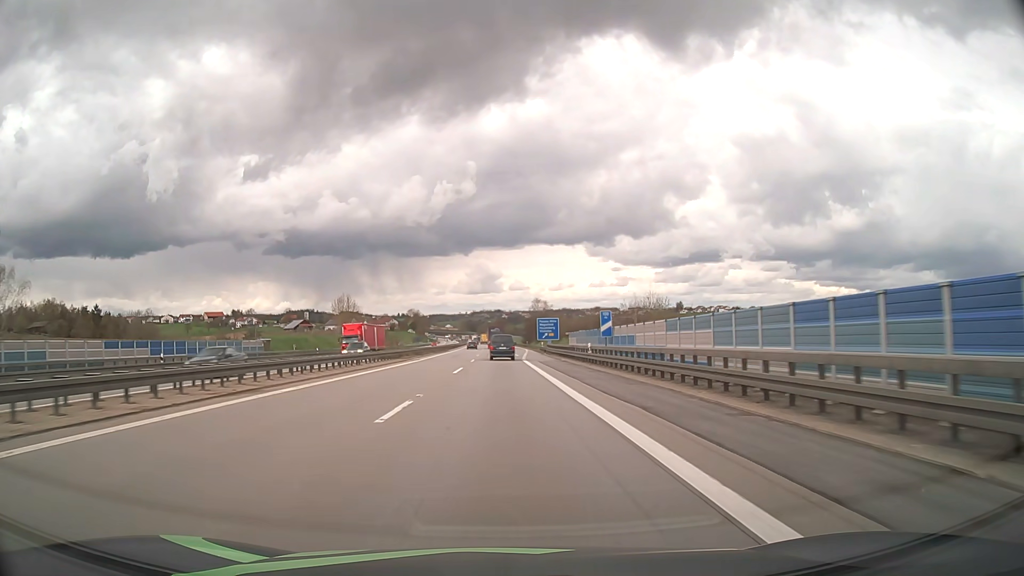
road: motorway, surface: asphalt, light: Day
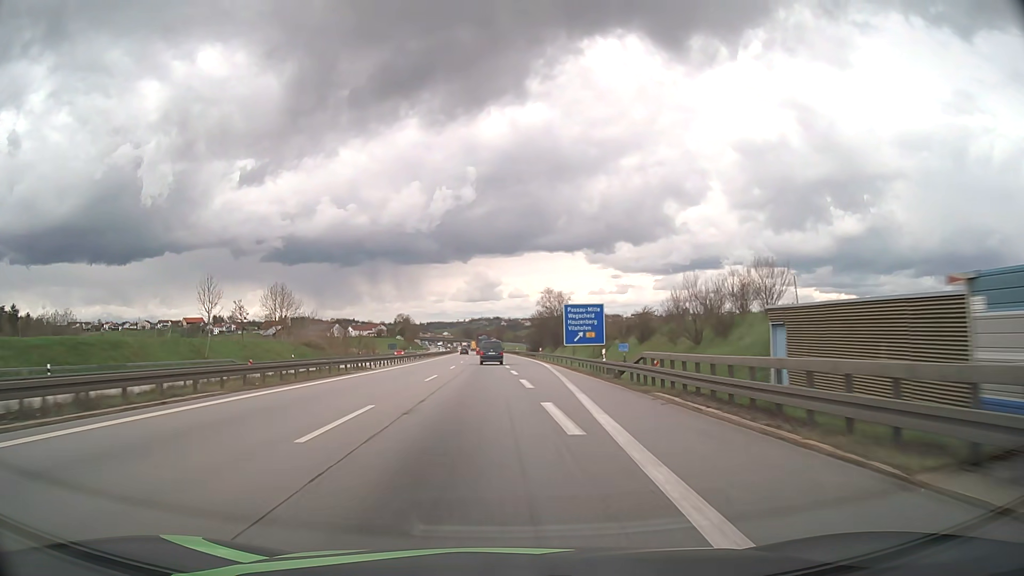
(0.0, +55.8) m; 0°
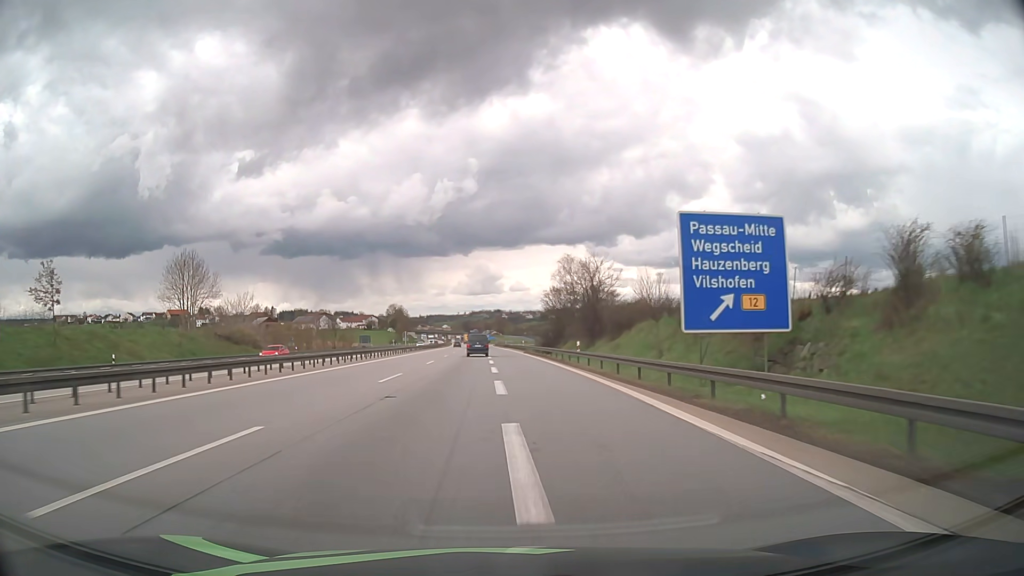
(0.0, +41.1) m; 0°
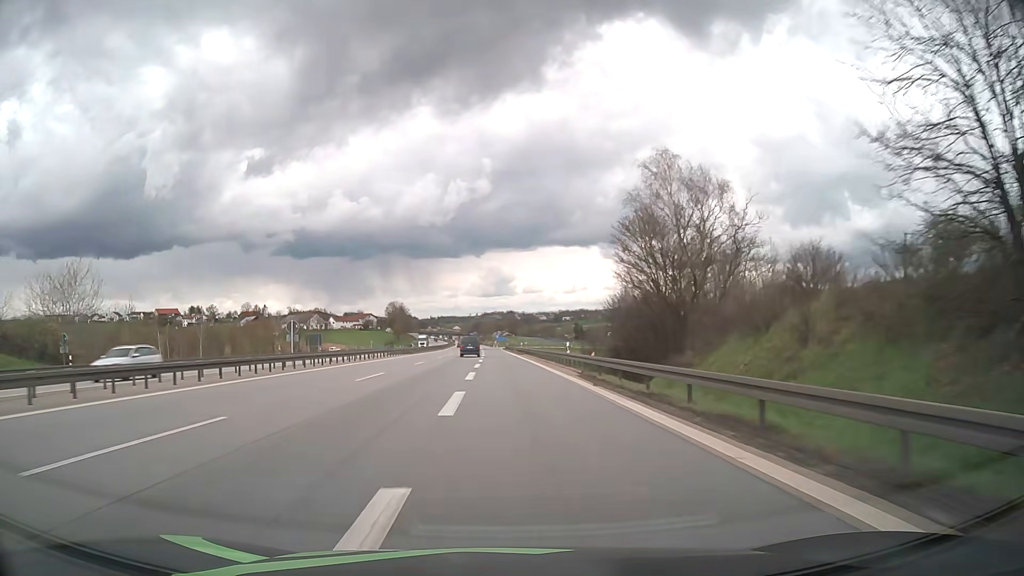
(-0.4, +52.9) m; -1°
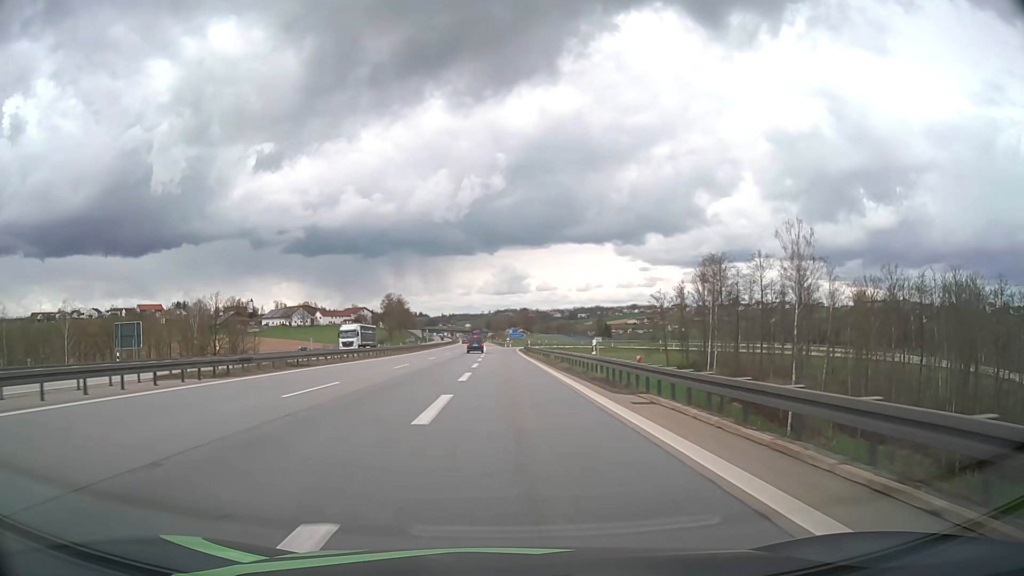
(-0.7, +61.4) m; -1°
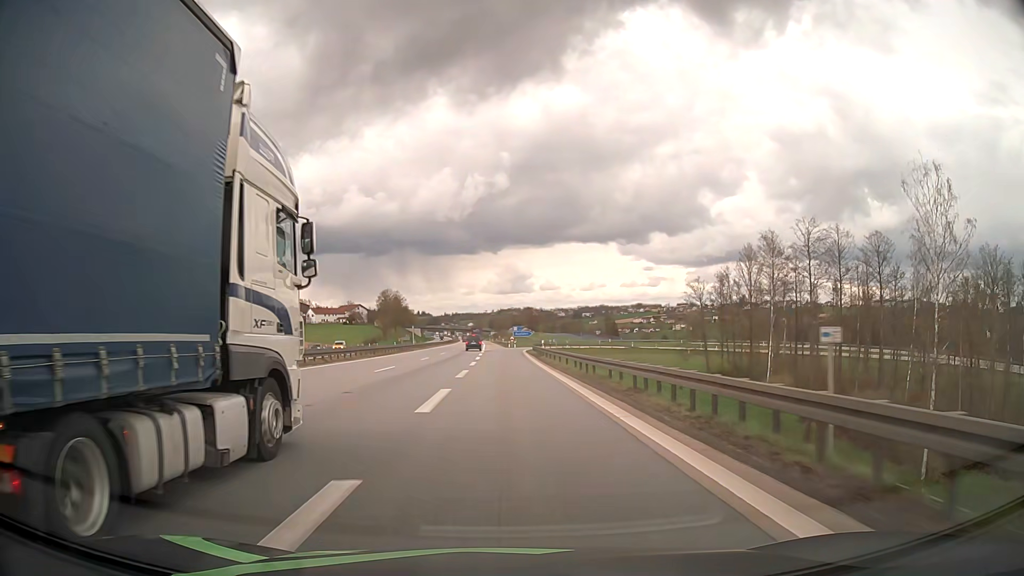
(-0.1, +22.3) m; -1°
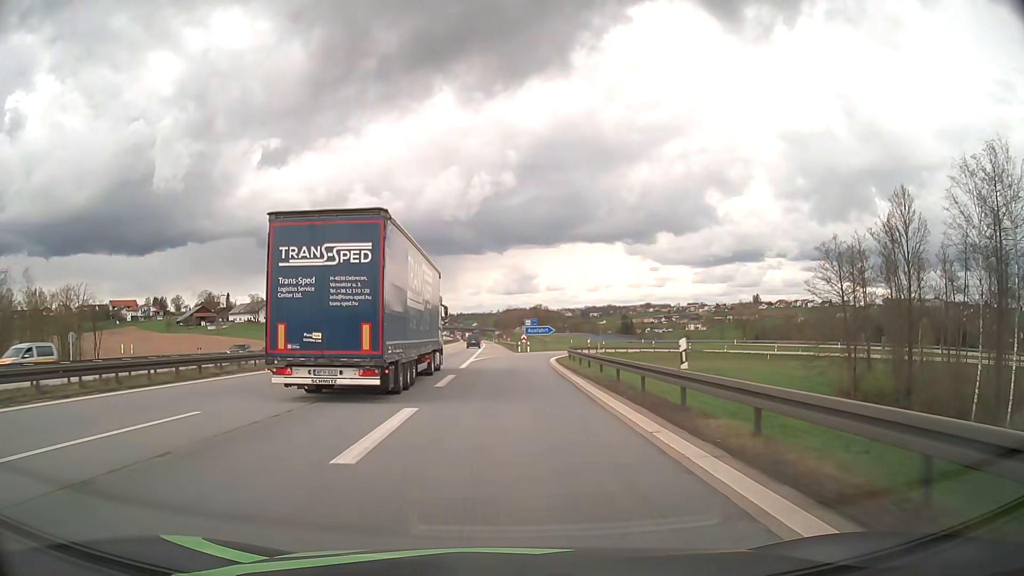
(-0.1, +41.3) m; 0°
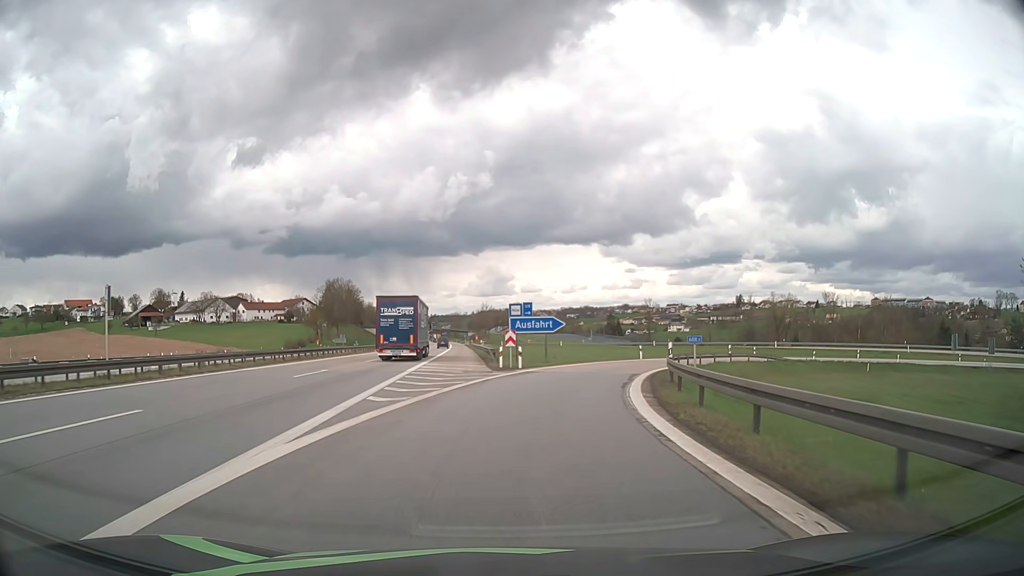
(+0.3, +35.5) m; +2°
(0, +10) (+1, +20) (+4, +30) (+7, +39) (+12, +48) (+19, +55) (+26, +62) (+35, +67) (+44, +70) (+54, +71) m
